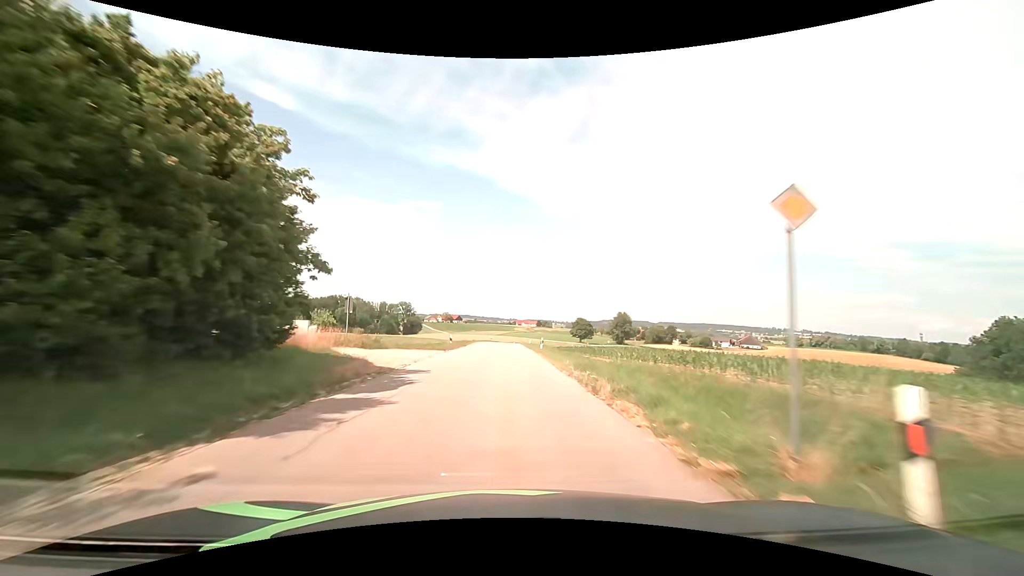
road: tertiary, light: Day
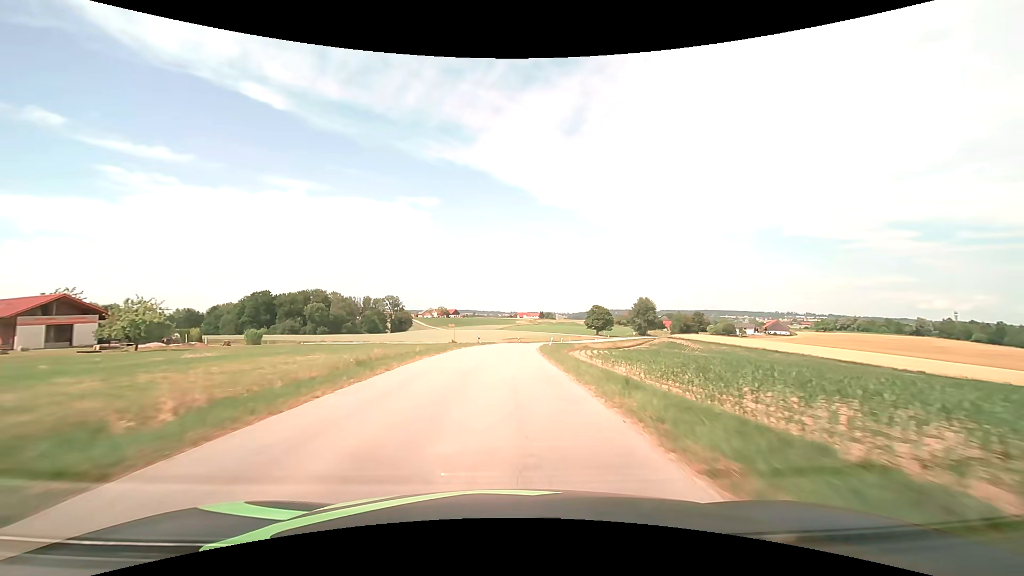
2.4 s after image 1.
(+0.2, +43.6) m; 0°
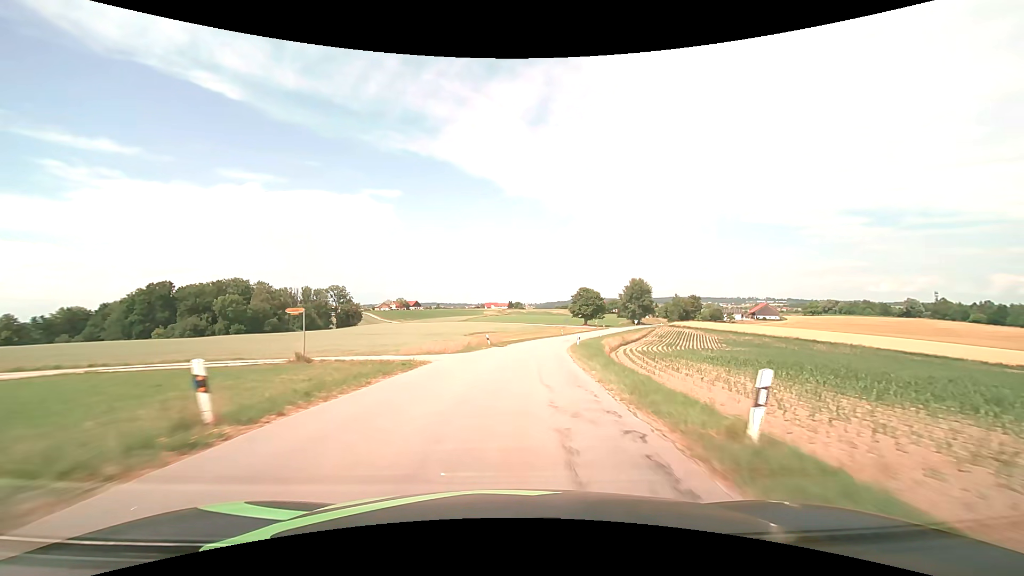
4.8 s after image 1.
(+0.8, +43.6) m; +4°
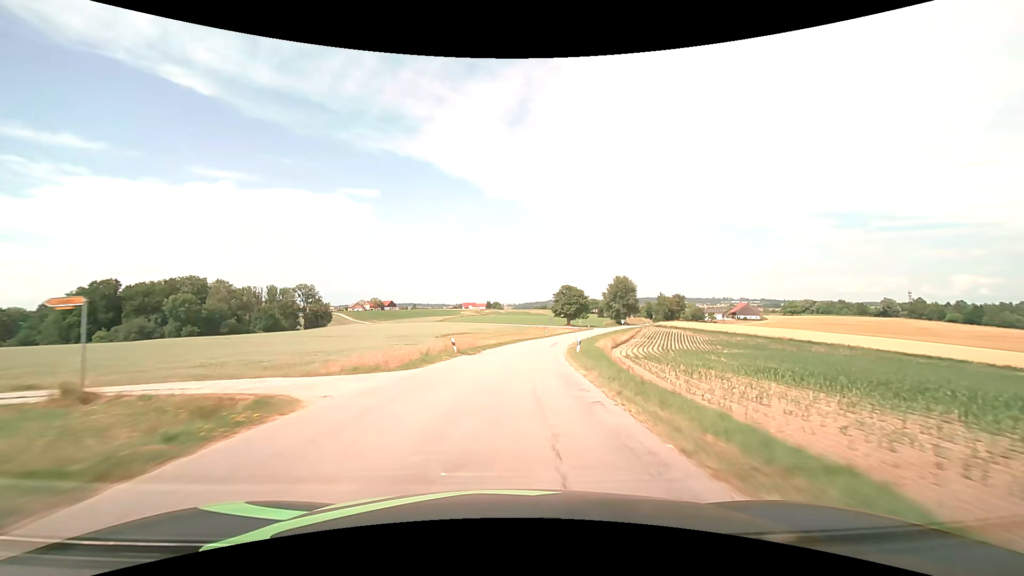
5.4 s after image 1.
(+0.2, +7.5) m; +1°
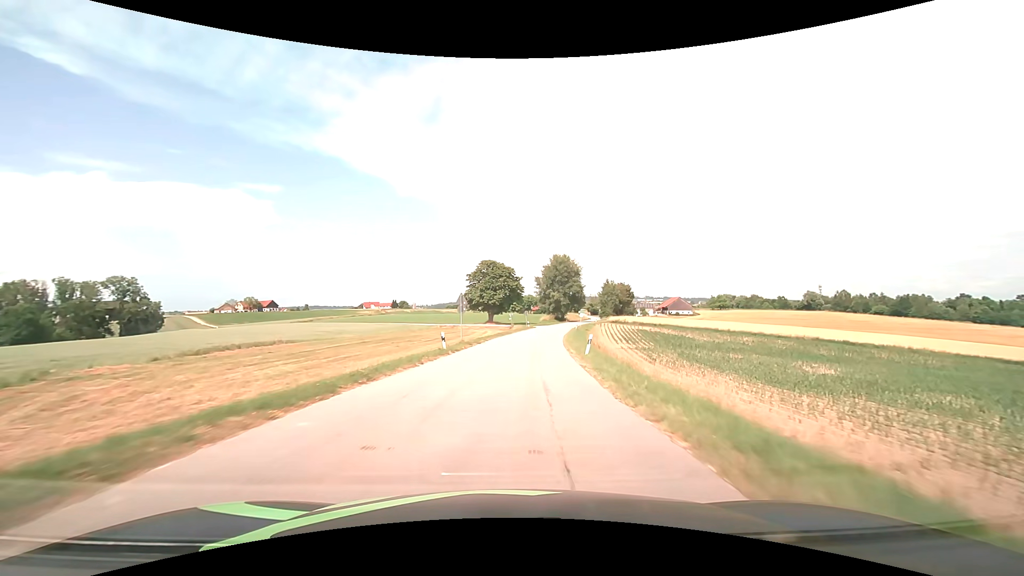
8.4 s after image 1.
(+5.4, +48.7) m; +11°
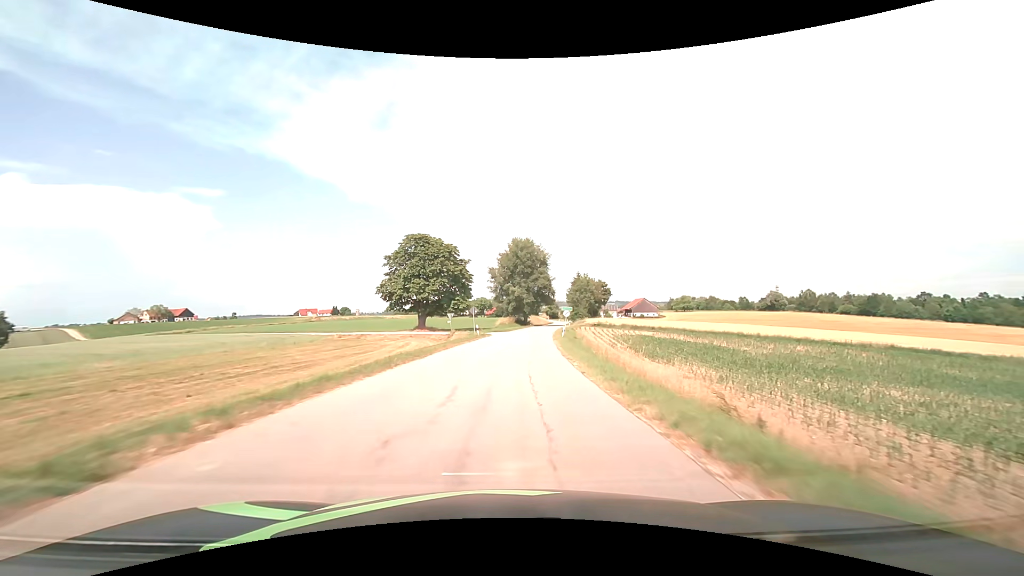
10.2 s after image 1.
(+1.6, +32.3) m; +5°
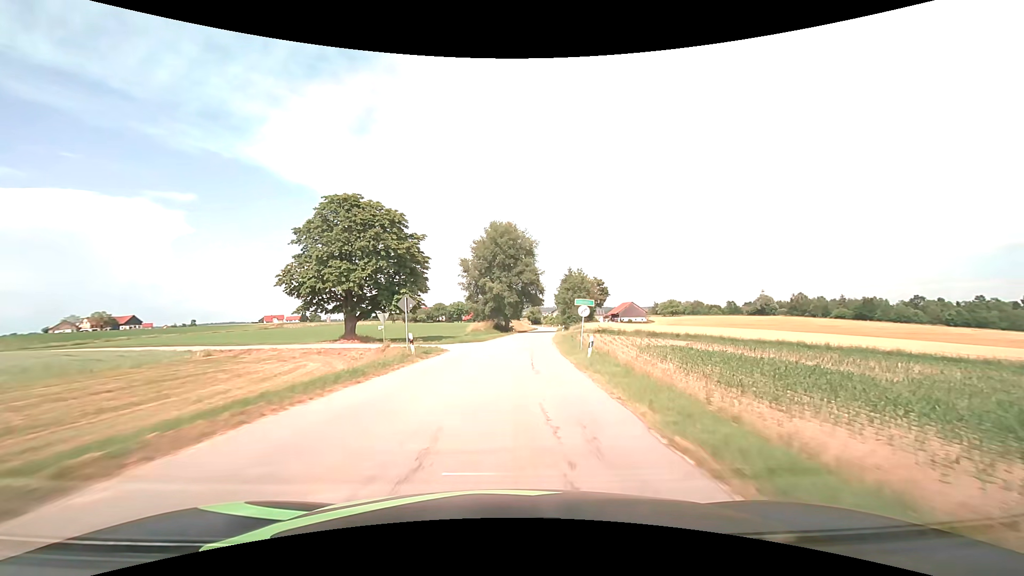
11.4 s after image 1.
(+0.4, +21.4) m; +2°
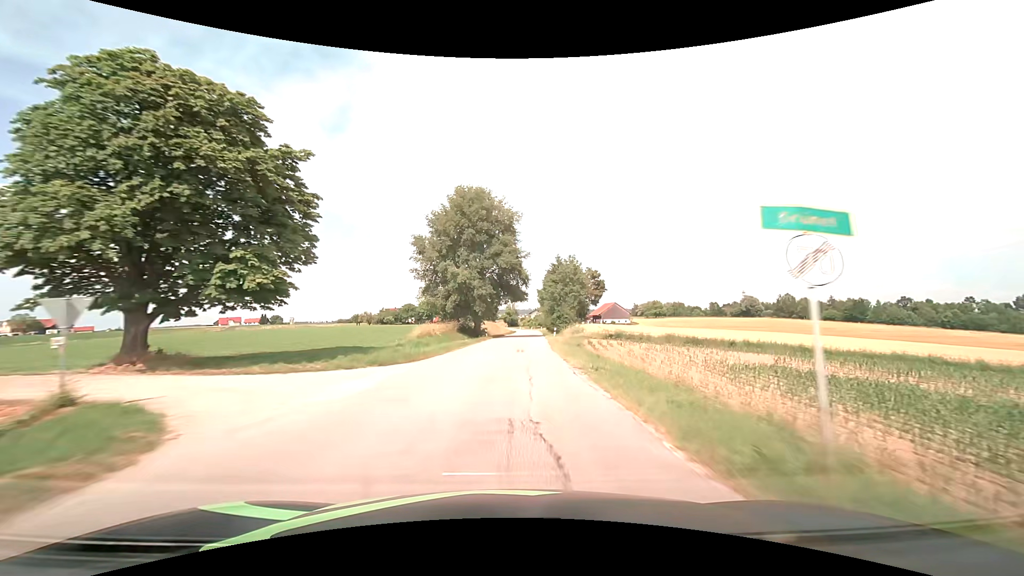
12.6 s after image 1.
(+0.4, +21.4) m; +3°
(0, +10) (0, +20) (+1, +30) (+1, +40) (+2, +50) (+2, +60) (+3, +70) (+3, +80) (+4, +90) (+4, +100) m
